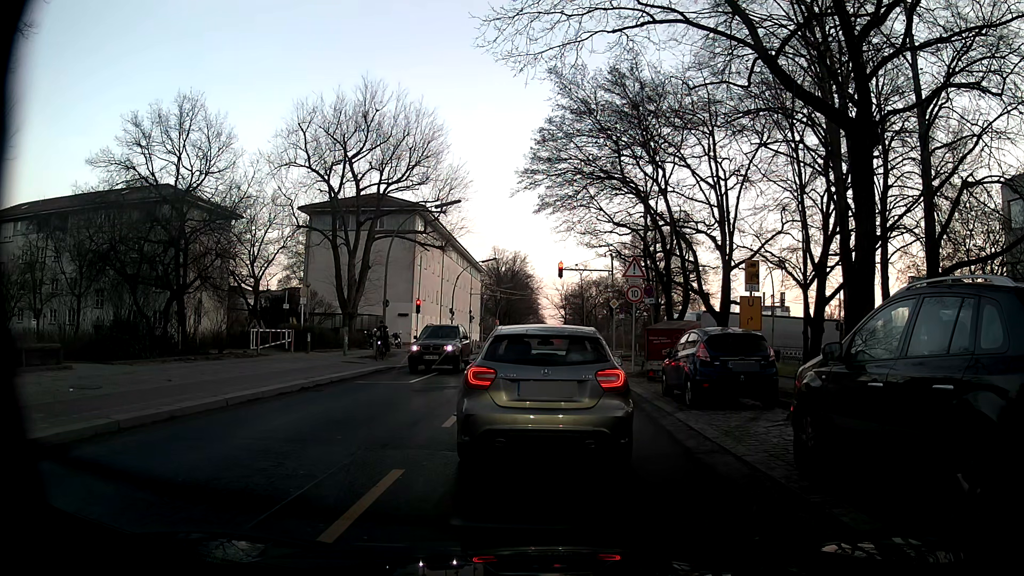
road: residential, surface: asphalt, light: Day
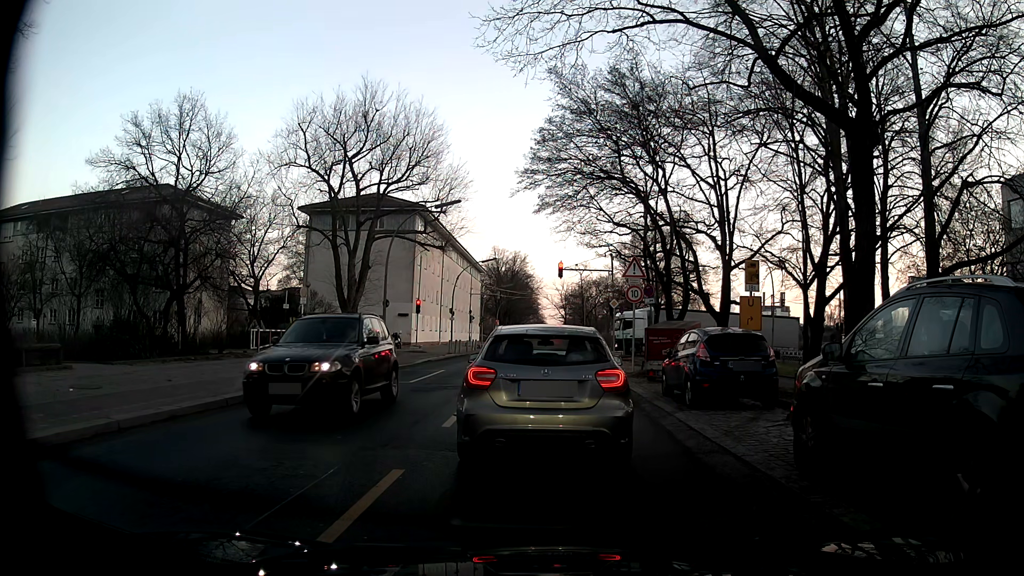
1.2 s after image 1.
(0.0, 0.0) m; 0°
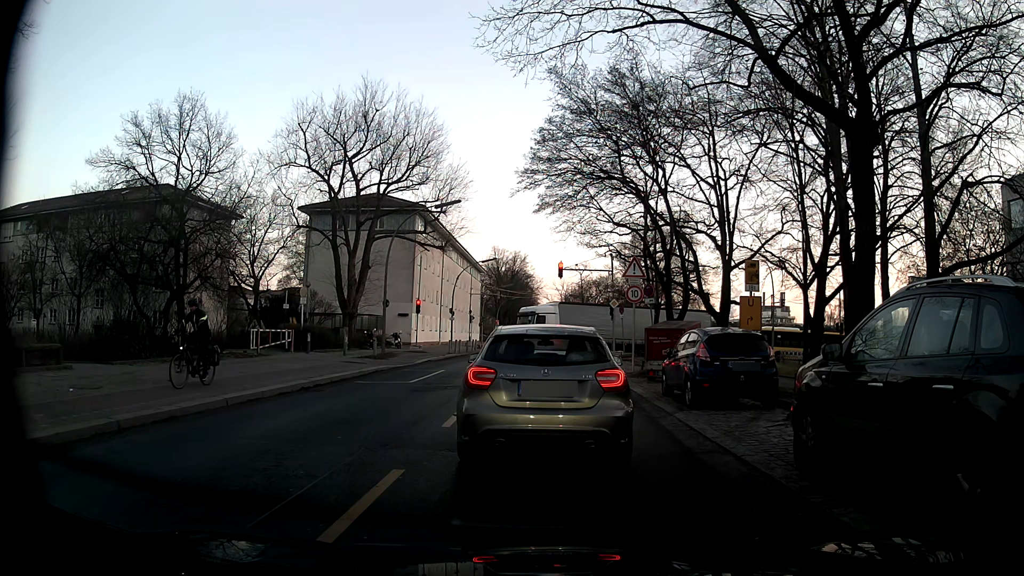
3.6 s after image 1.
(0.0, 0.0) m; 0°
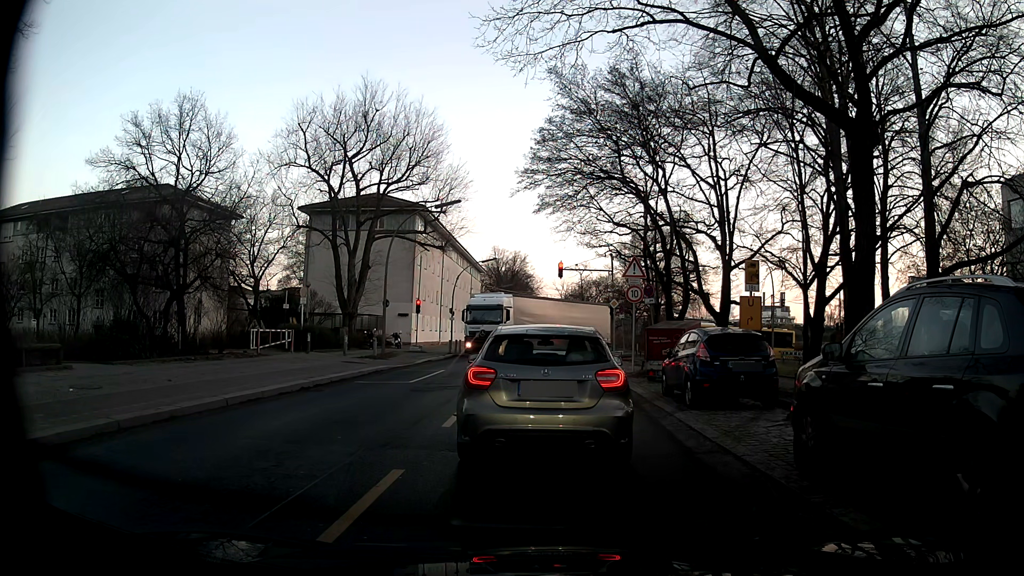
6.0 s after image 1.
(0.0, 0.0) m; 0°
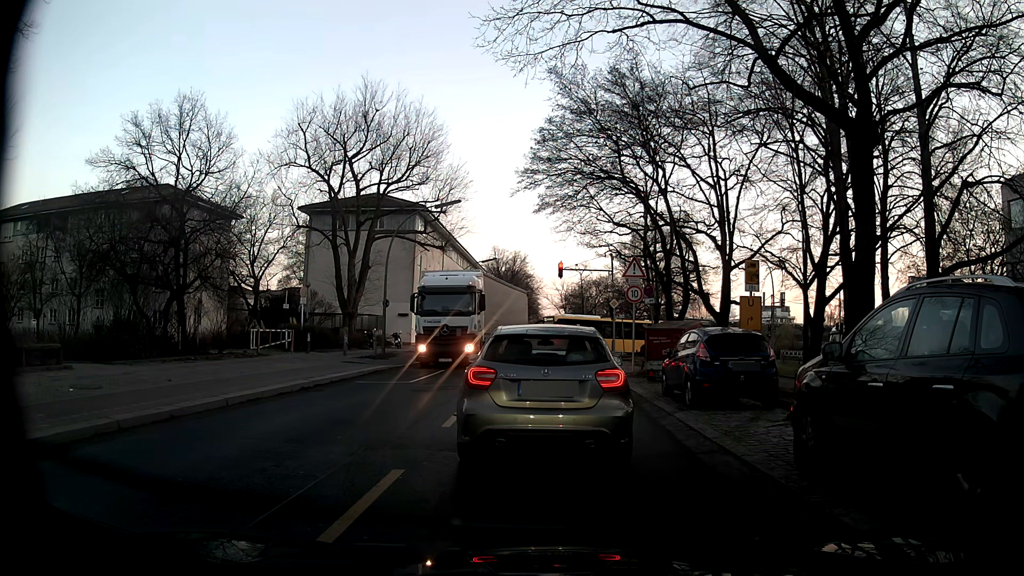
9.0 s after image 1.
(0.0, 0.0) m; 0°
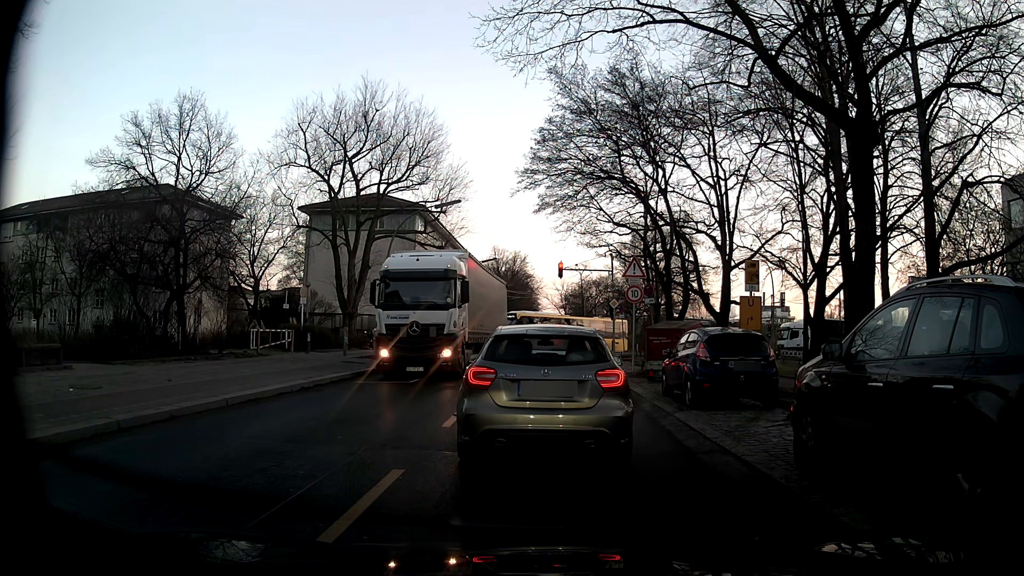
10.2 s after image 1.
(0.0, 0.0) m; 0°
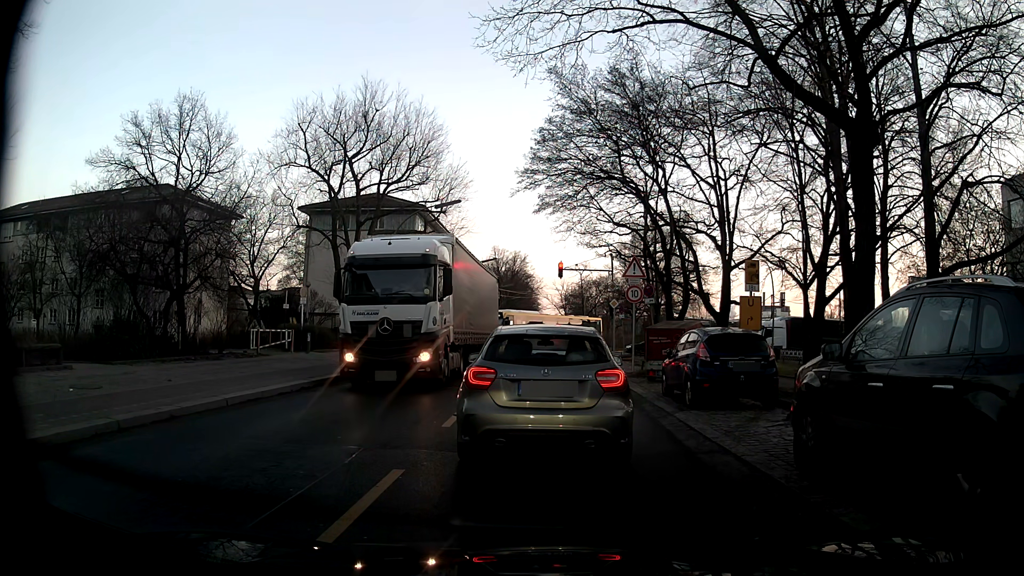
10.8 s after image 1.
(0.0, 0.0) m; 0°
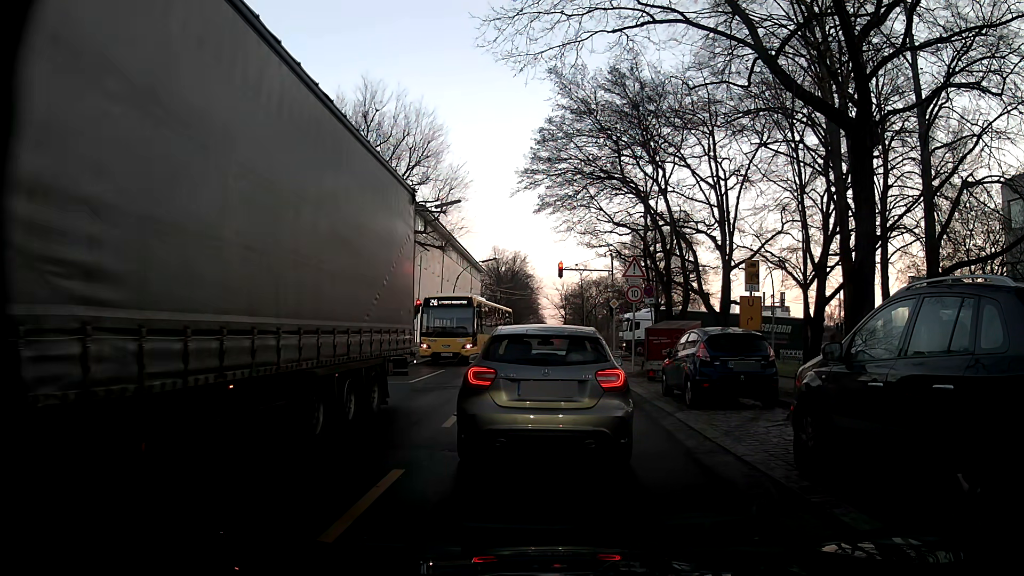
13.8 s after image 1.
(0.0, 0.0) m; 0°
